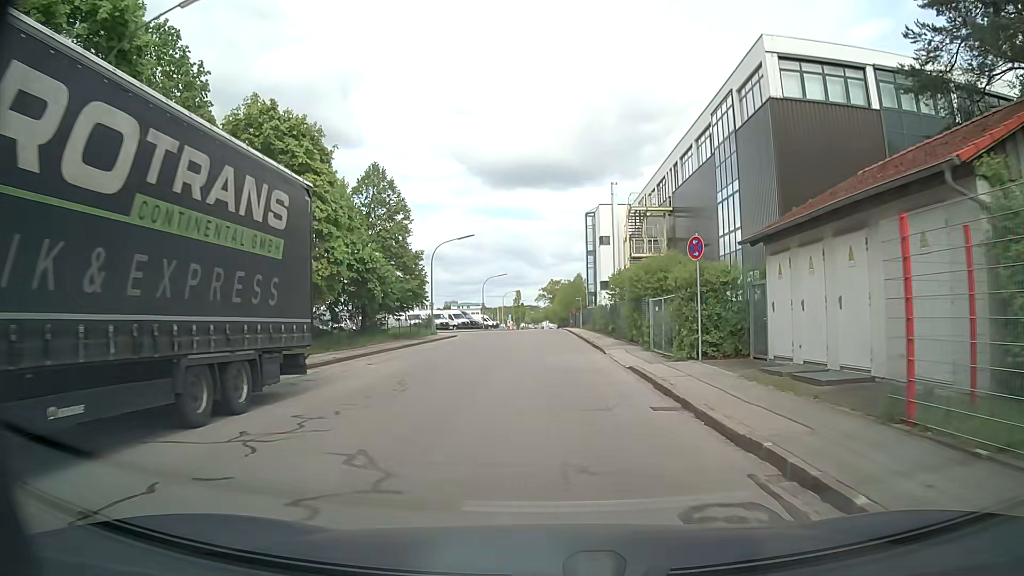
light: Day
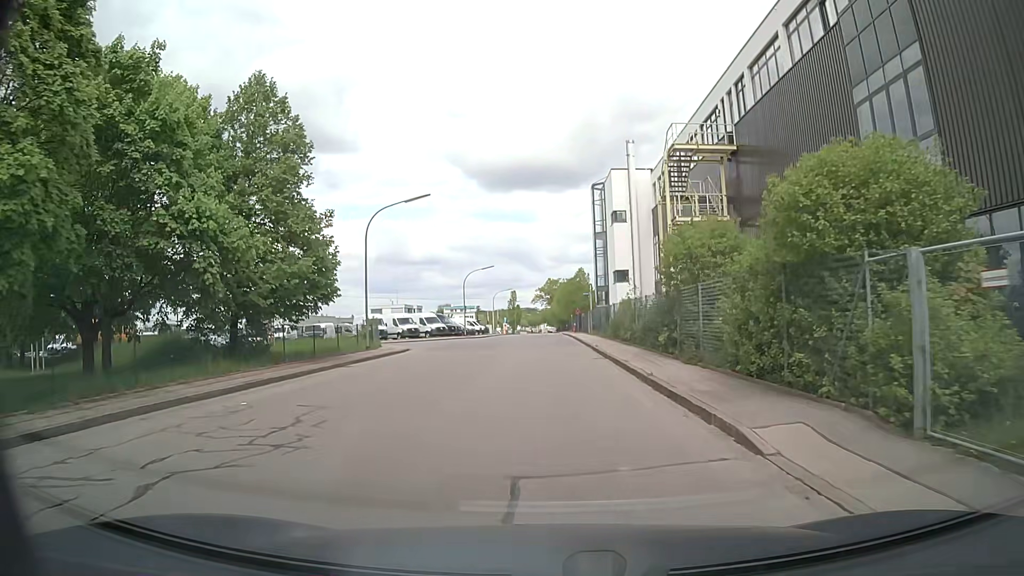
(0.0, +17.9) m; 0°
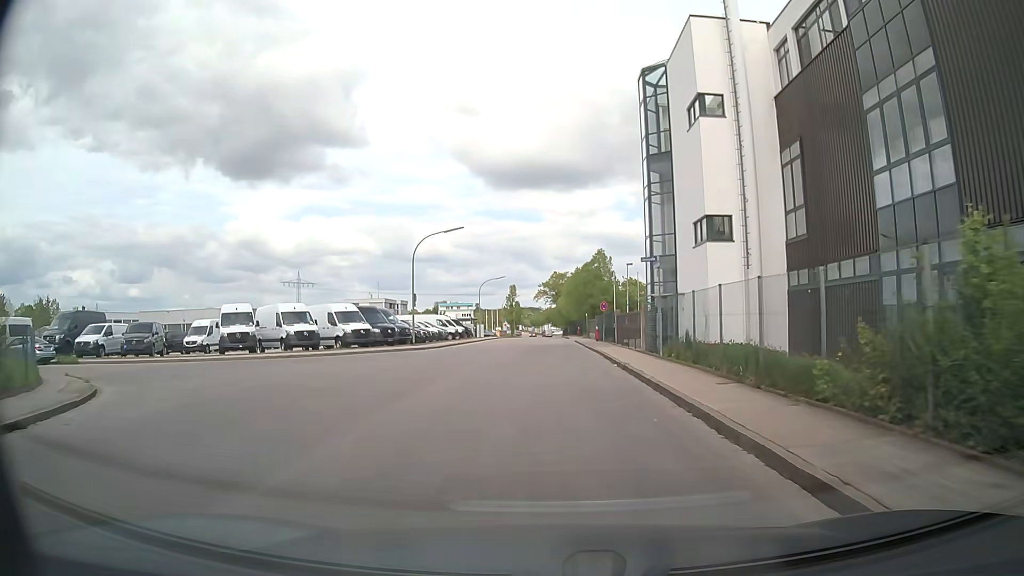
(-0.1, +29.5) m; 0°
(0, +10) (0, +20) (0, +30) (0, +40) (0, +50) (0, +60) (0, +70) (0, +80) (0, +90) (0, +100) m
